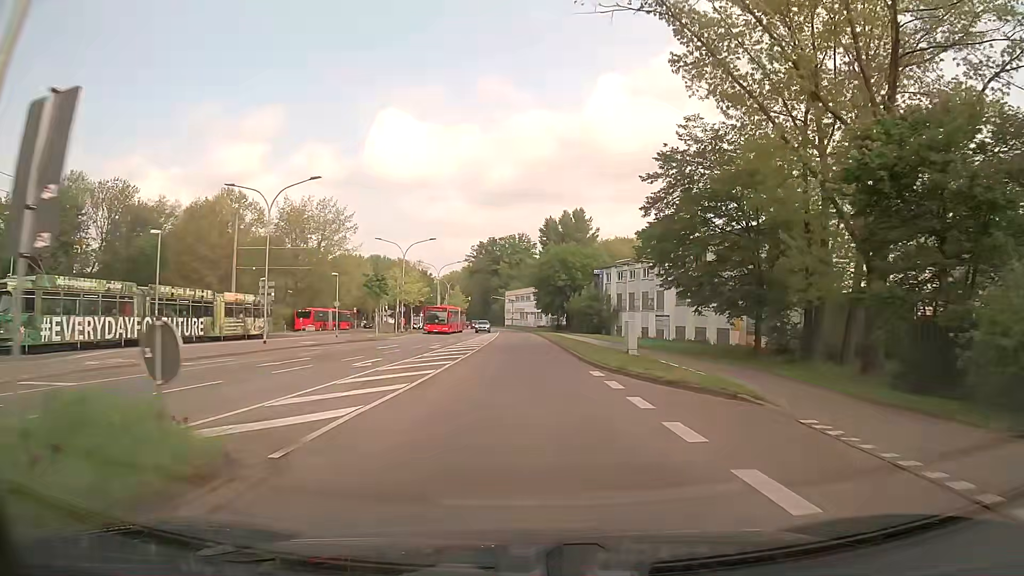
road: secondary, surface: asphalt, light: Day
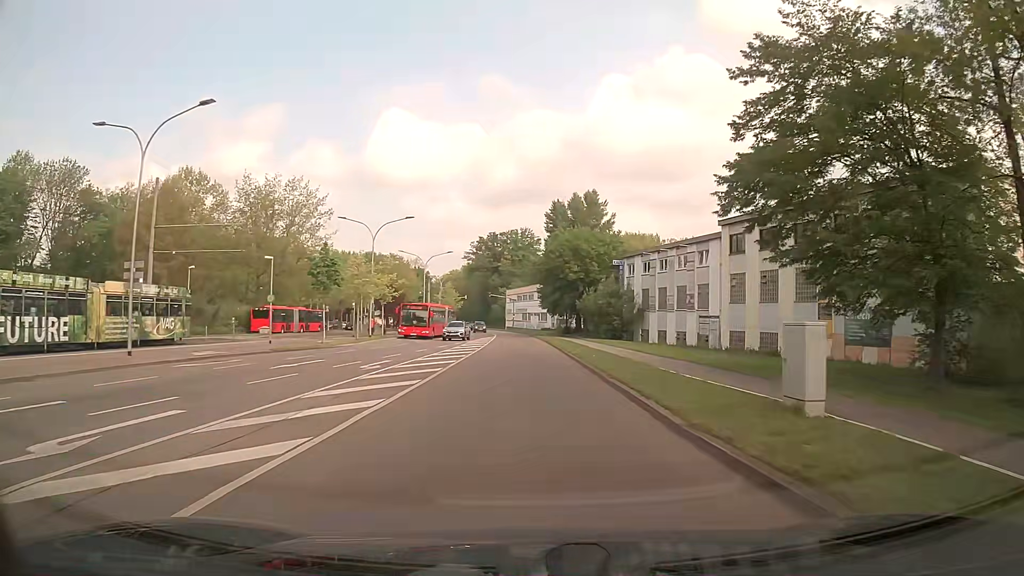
(-0.1, +15.2) m; 0°
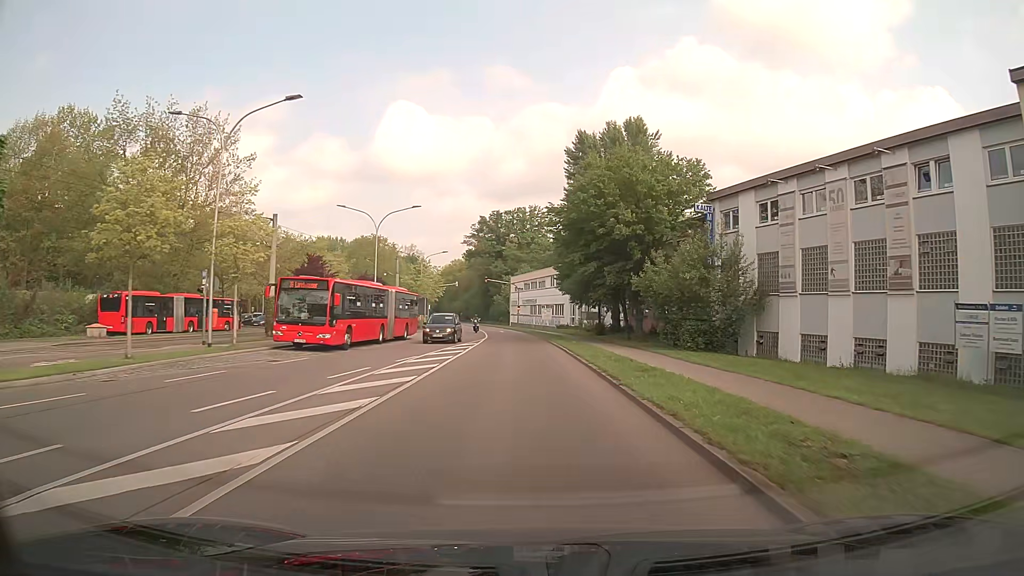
(-0.2, +29.4) m; -1°
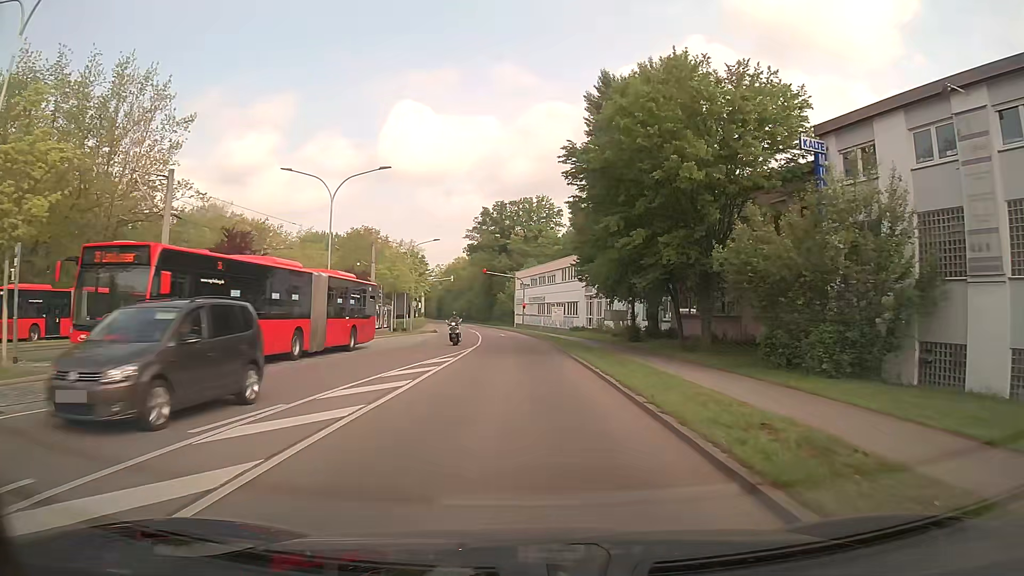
(-0.1, +13.6) m; -1°
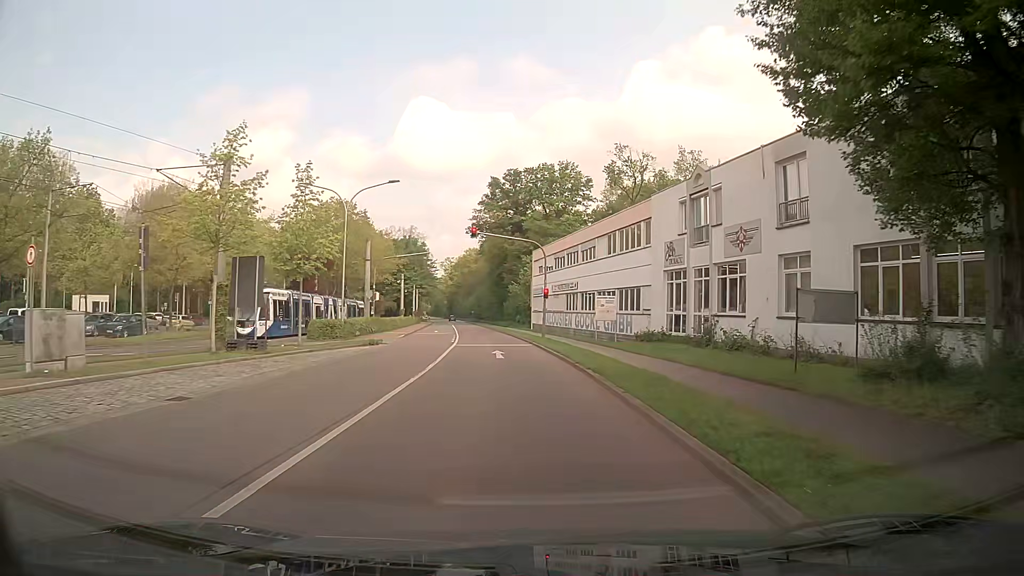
(-0.3, +31.0) m; -2°
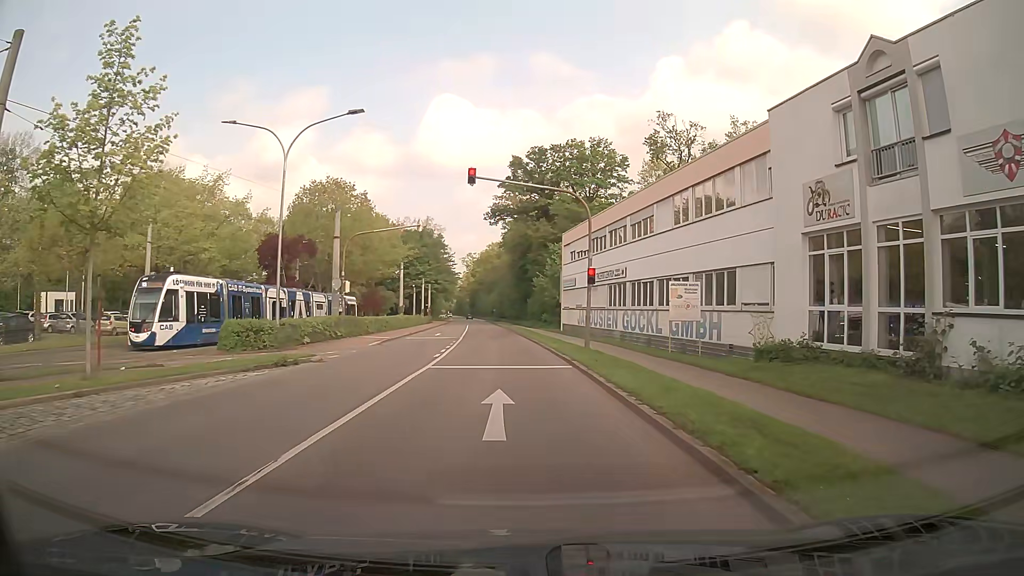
(-0.1, +14.5) m; -1°
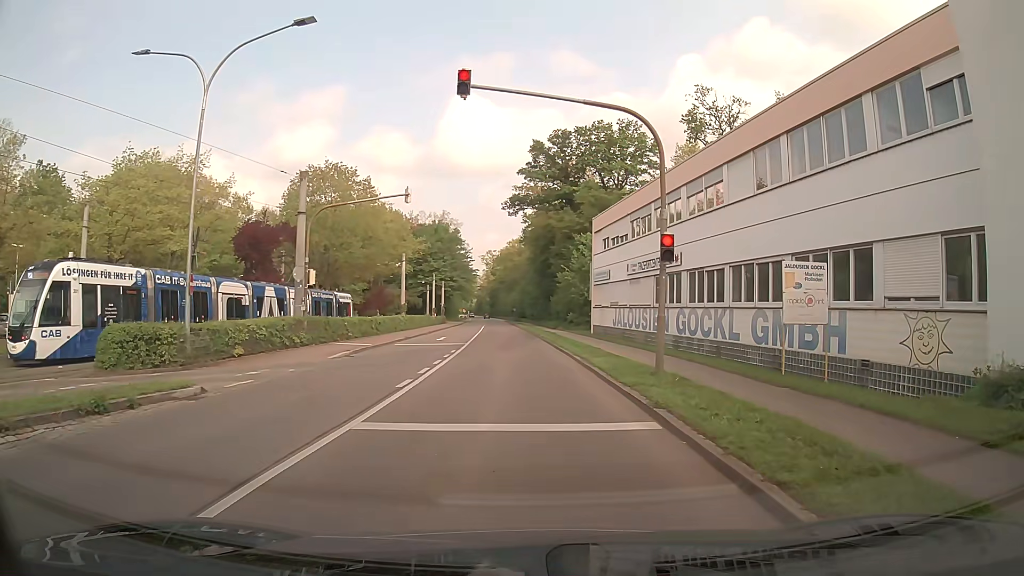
(-0.3, +9.0) m; -3°
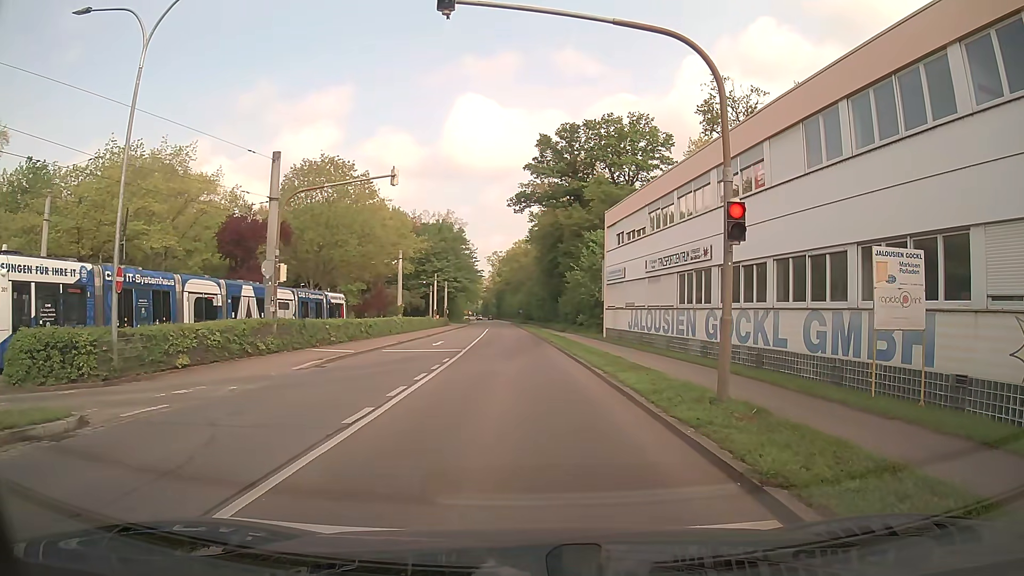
(0.0, +3.8) m; -1°
(0, +10) (0, +20) (0, +30) (-1, +40) (-1, +50) (-1, +60) (-1, +70) (-2, +80) (-2, +90) (-2, +100) m
